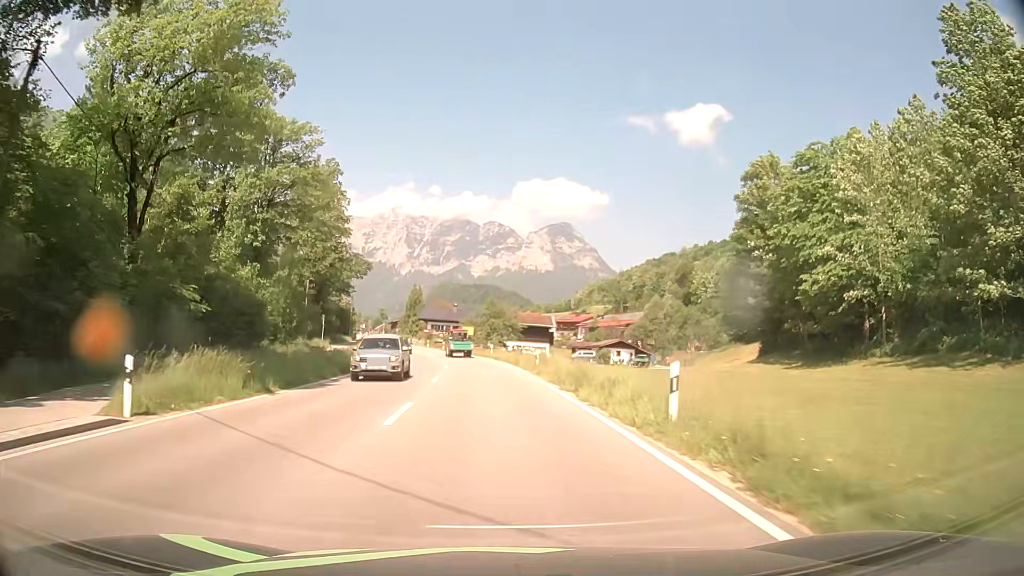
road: primary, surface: asphalt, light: Day
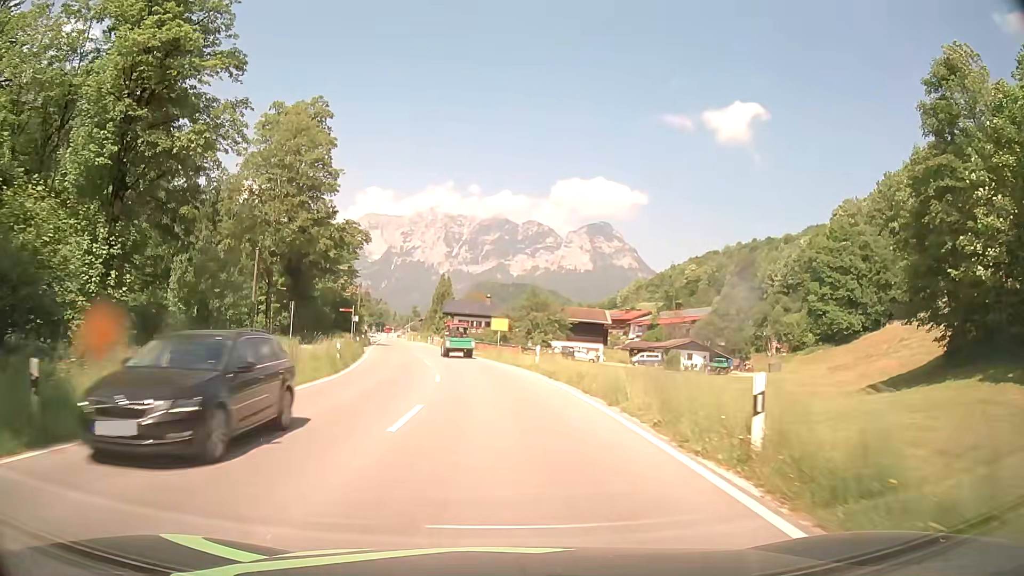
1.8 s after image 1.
(-0.7, +24.9) m; -3°
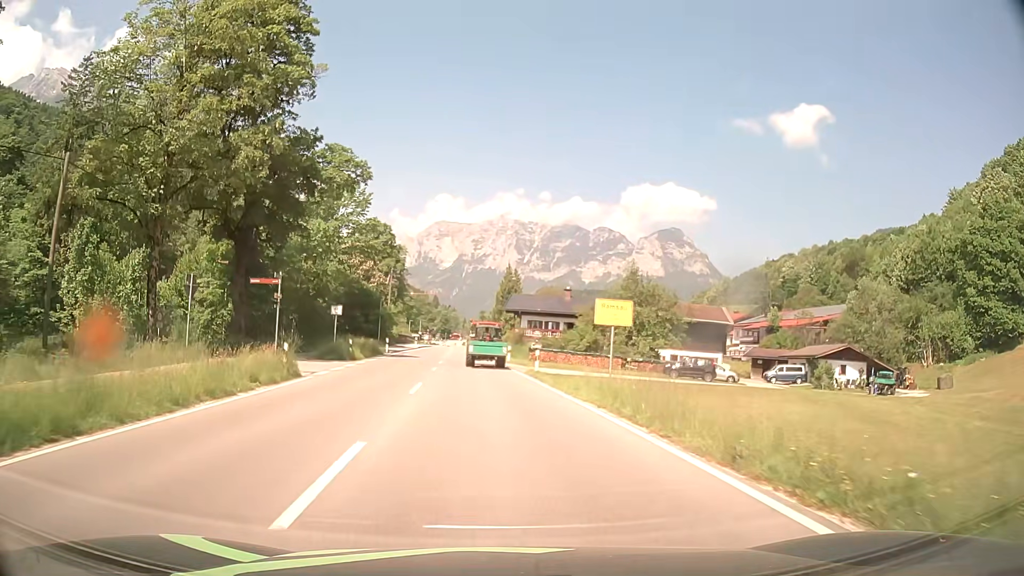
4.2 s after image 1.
(-1.5, +29.2) m; -6°
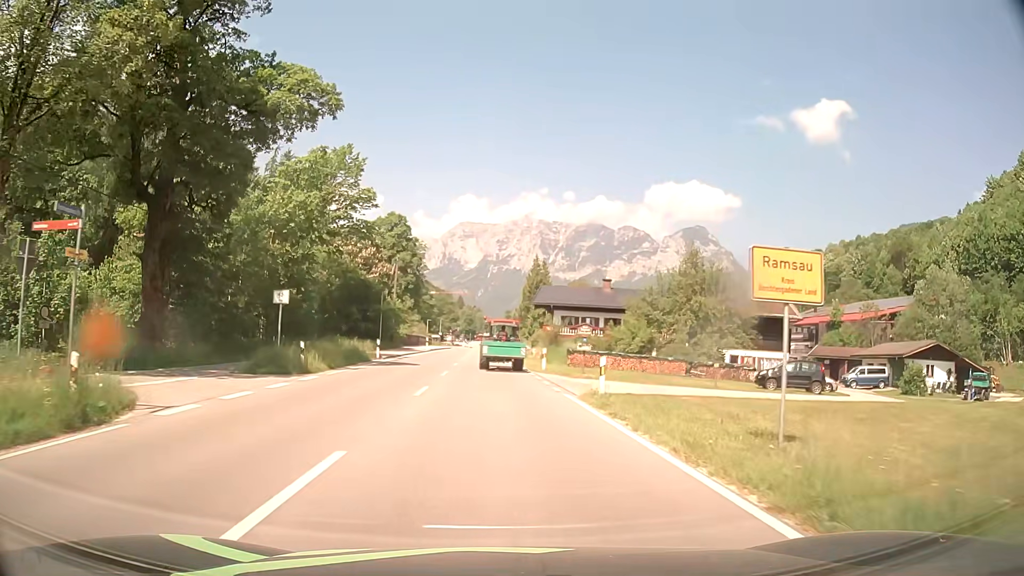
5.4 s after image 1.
(-0.2, +12.8) m; -2°
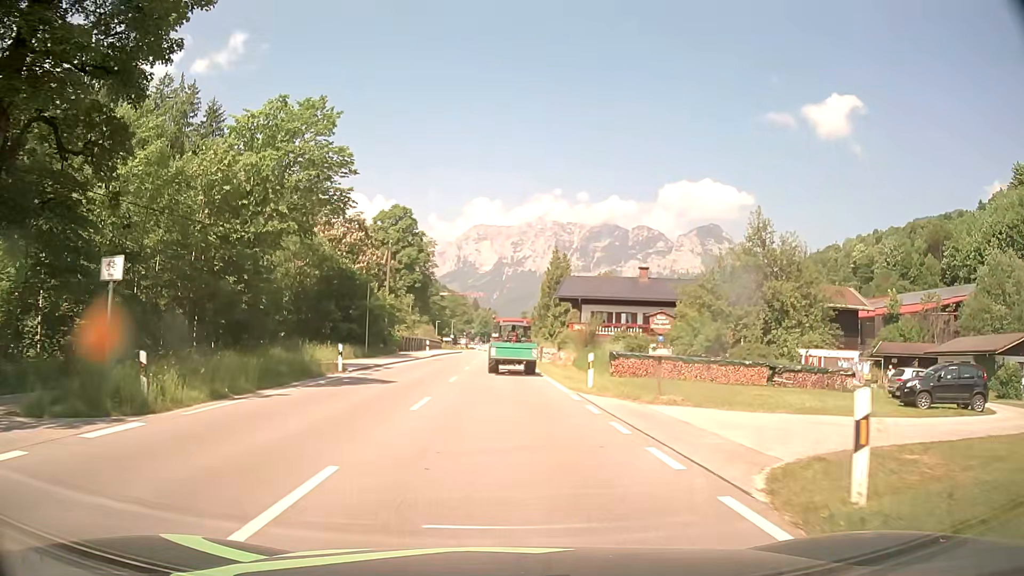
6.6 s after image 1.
(-0.2, +11.8) m; -1°
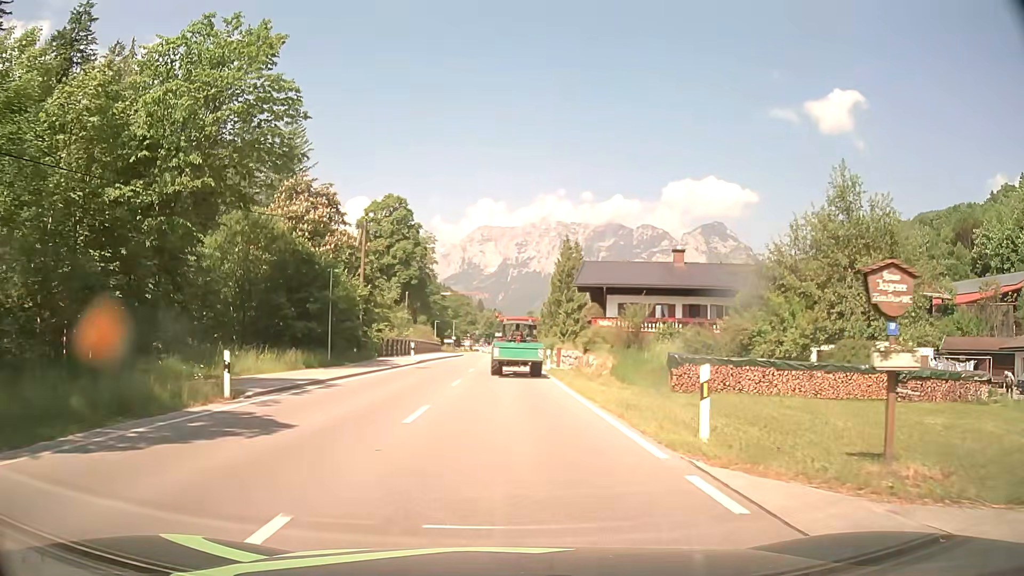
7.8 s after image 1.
(-0.1, +11.0) m; 0°
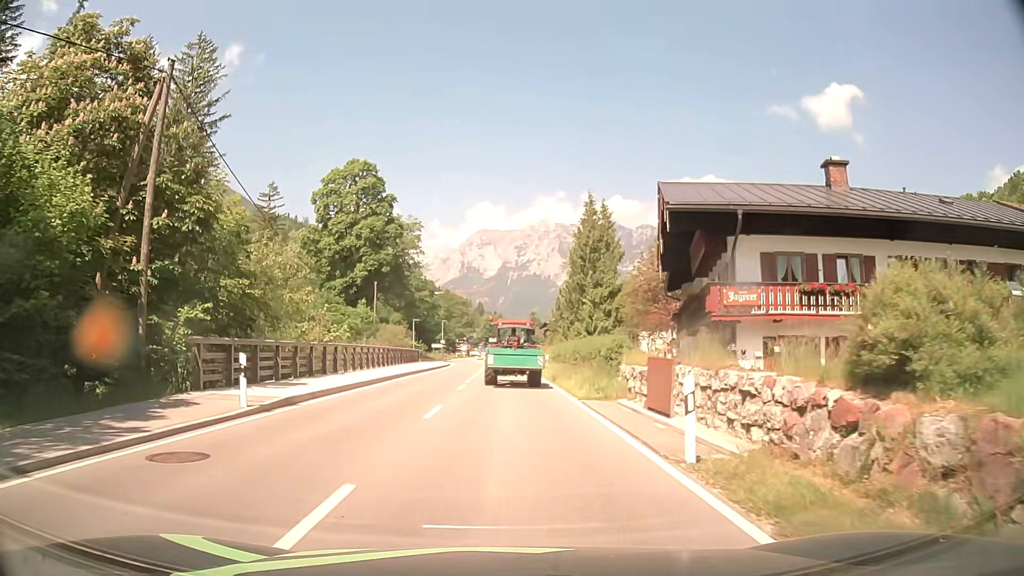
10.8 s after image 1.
(-0.2, +25.7) m; 0°
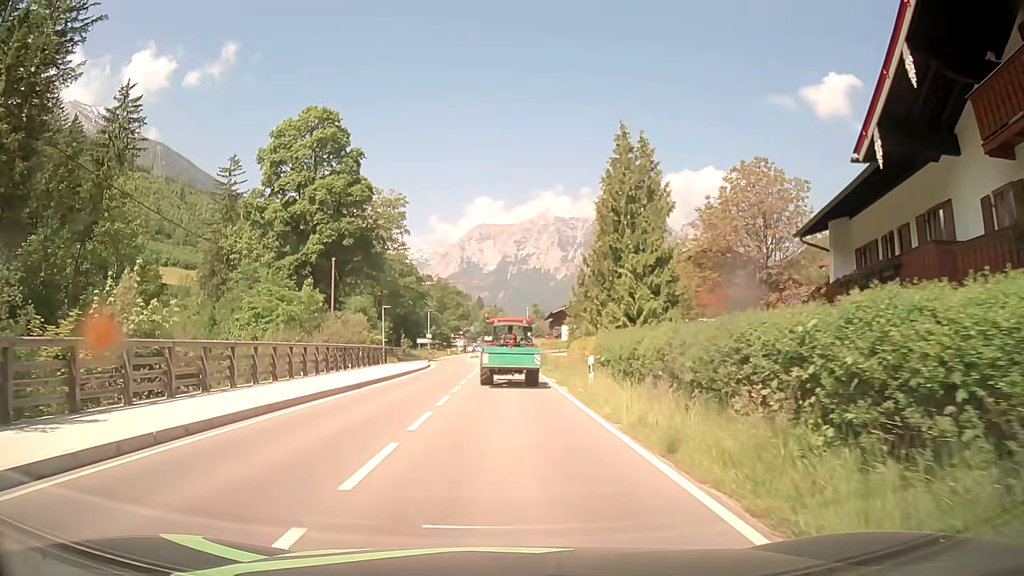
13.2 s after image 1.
(-0.2, +19.6) m; -1°
(0, +10) (0, +20) (0, +30) (0, +40) (0, +50) (0, +60) (0, +70) (0, +80) (0, +90) (0, +100) m
